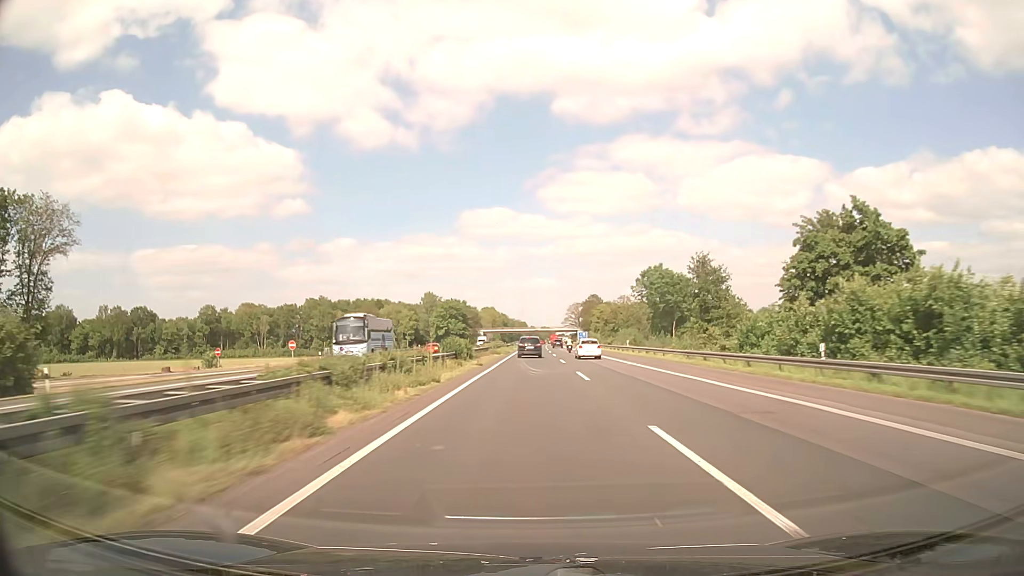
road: motorway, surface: asphalt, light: Day
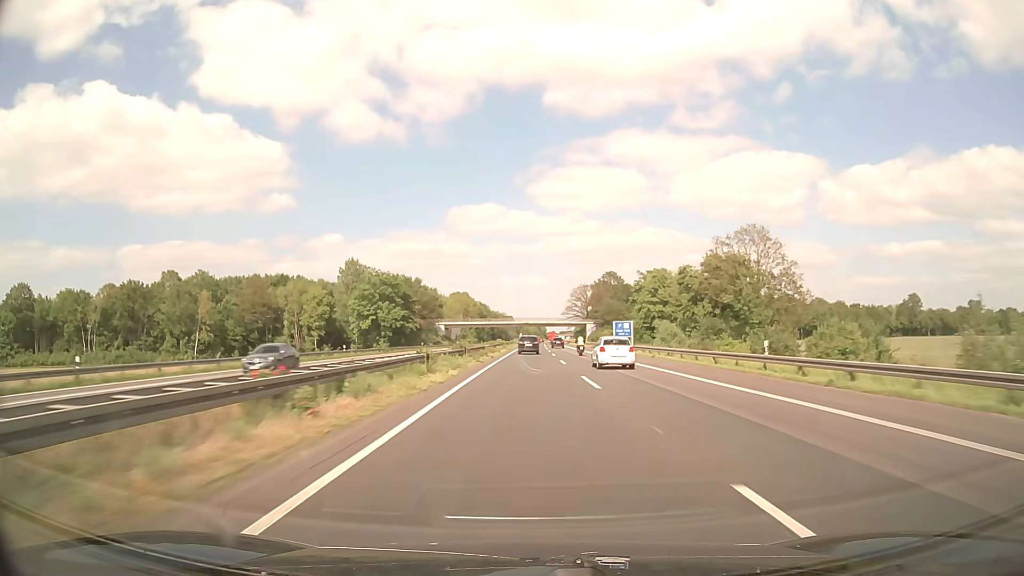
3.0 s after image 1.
(+0.8, +95.1) m; +1°
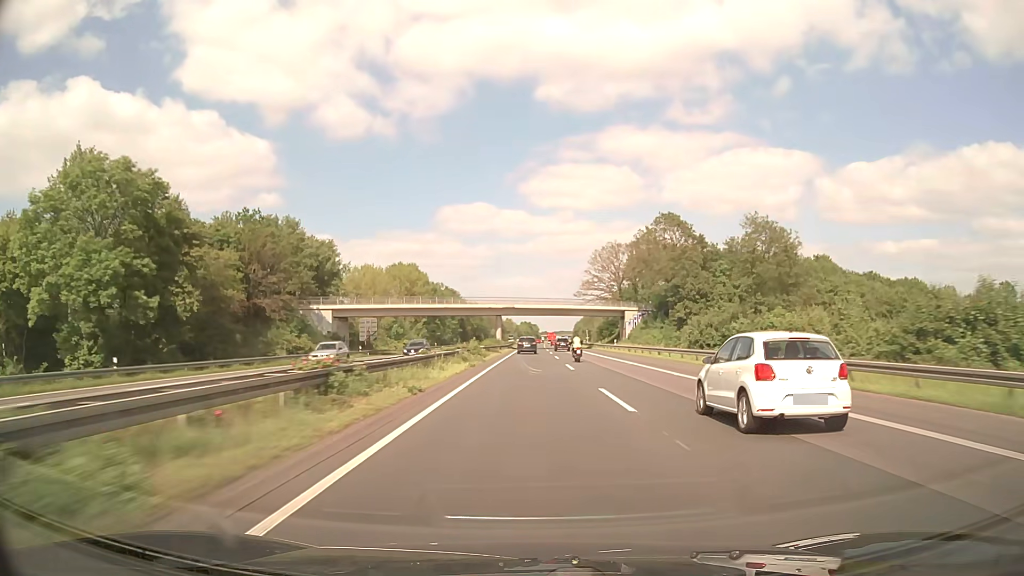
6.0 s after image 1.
(+0.7, +96.4) m; +1°
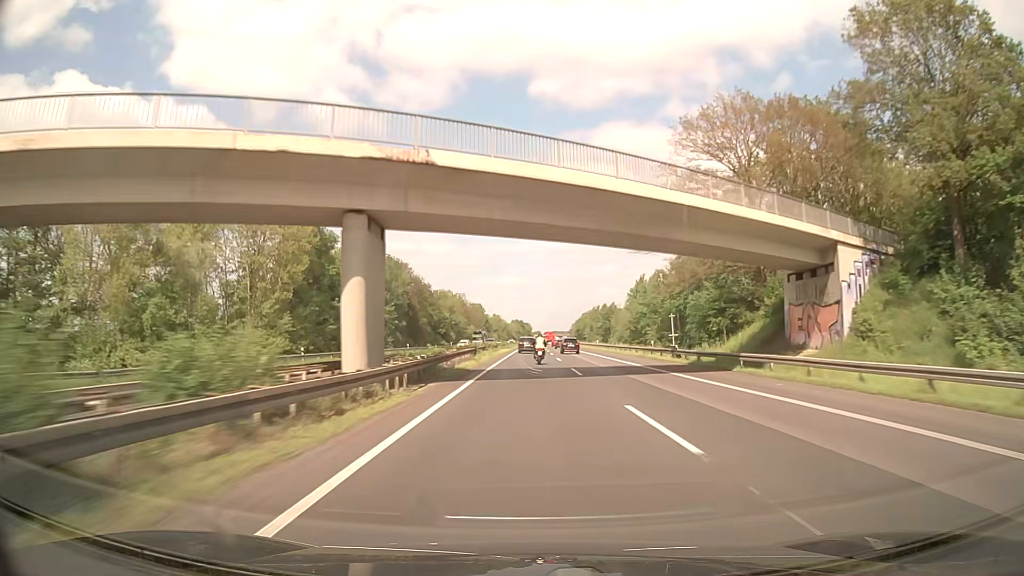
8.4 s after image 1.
(+0.3, +77.2) m; +1°
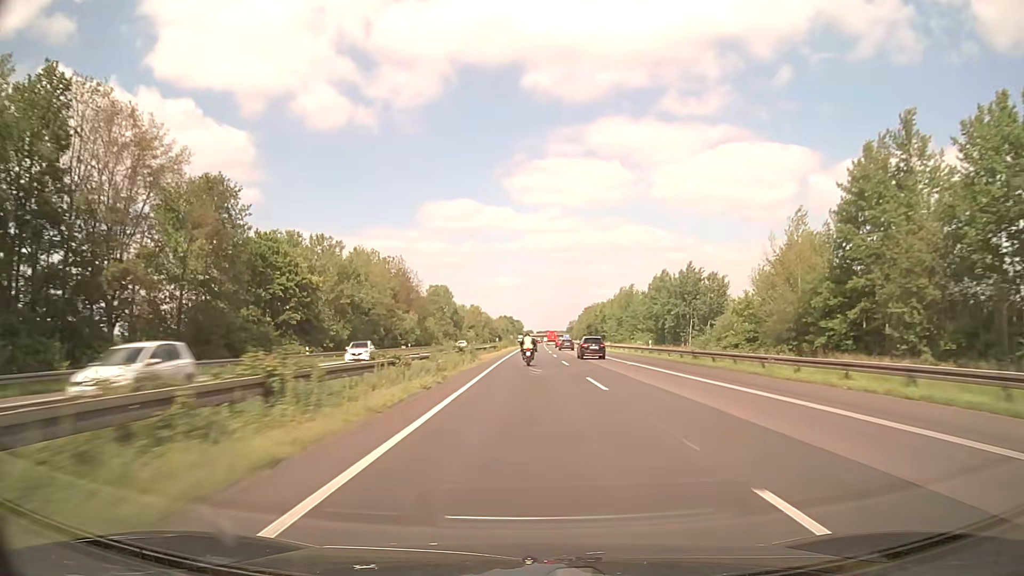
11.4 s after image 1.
(+0.6, +98.7) m; +1°
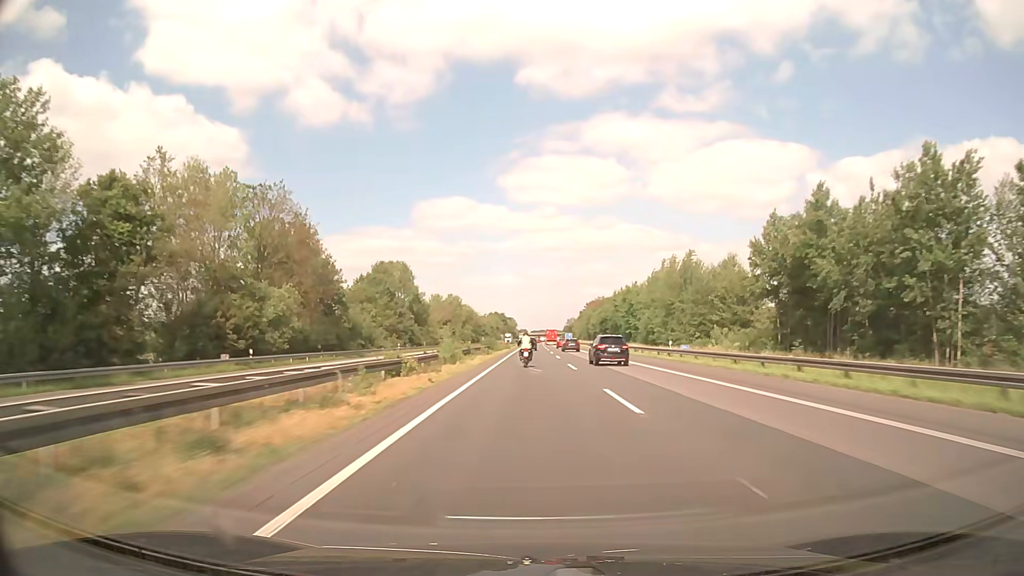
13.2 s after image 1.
(+0.2, +60.3) m; 0°
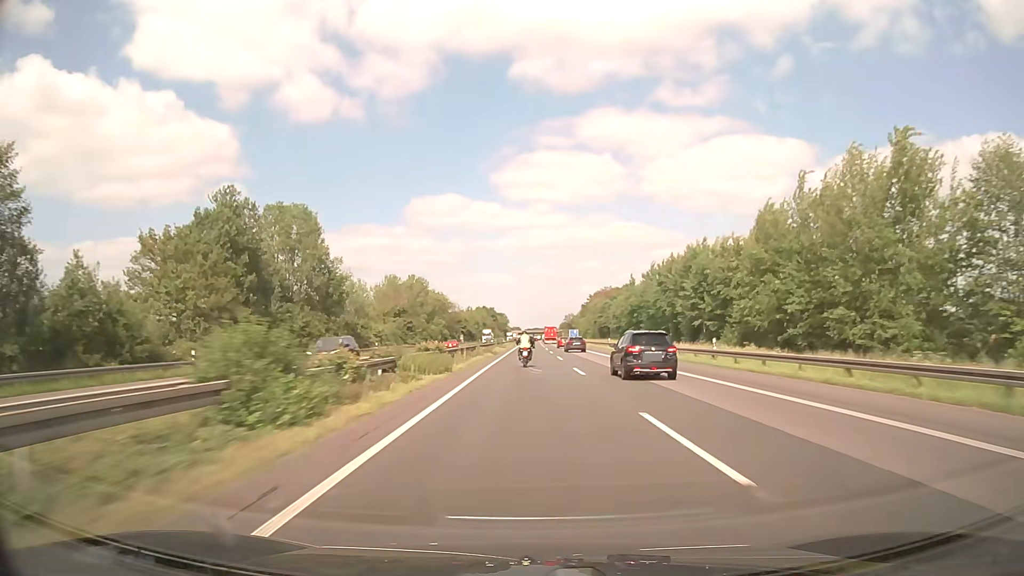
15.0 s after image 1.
(+0.3, +60.5) m; +1°
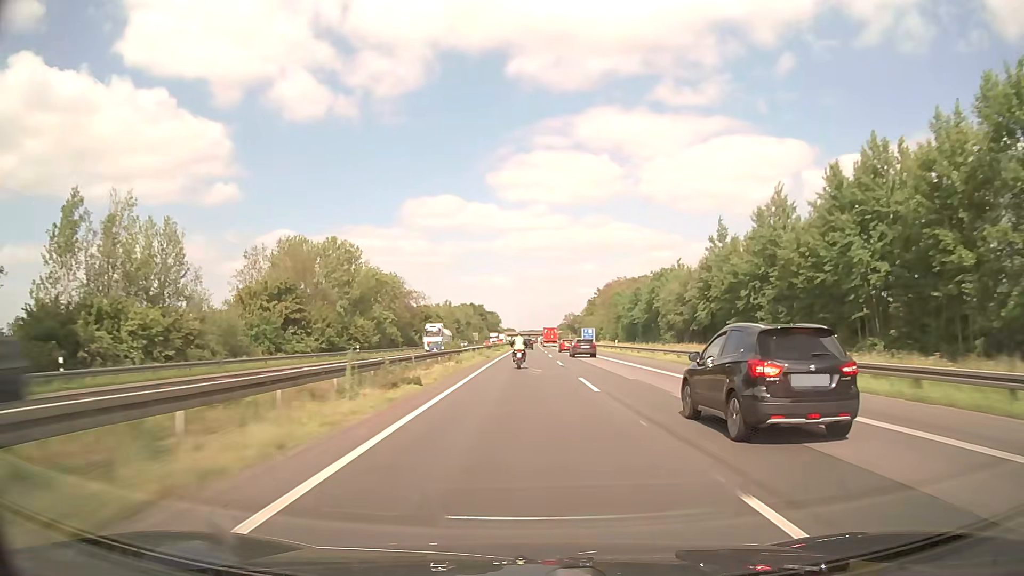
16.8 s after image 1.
(+0.3, +60.6) m; 0°
(0, +10) (0, +20) (0, +30) (0, +40) (0, +50) (0, +60) (0, +70) (0, +80) (0, +90) (0, +100) m
